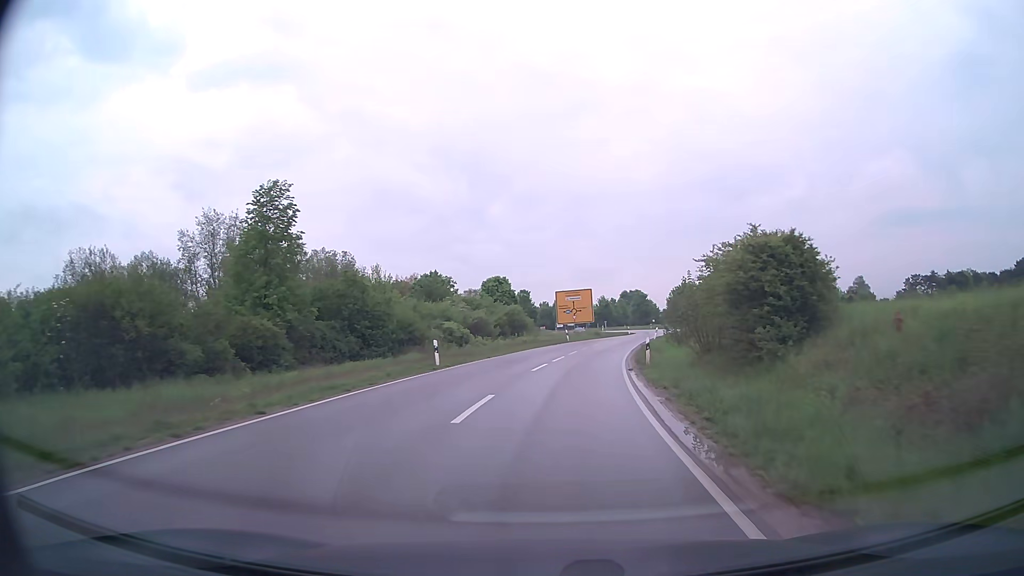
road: secondary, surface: asphalt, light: Day
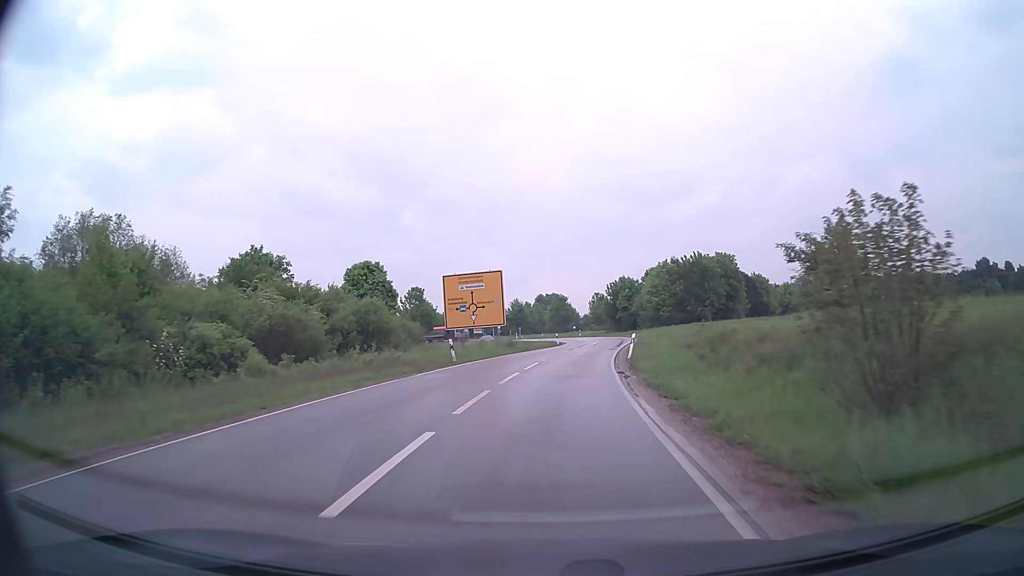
(+2.0, +29.0) m; +7°
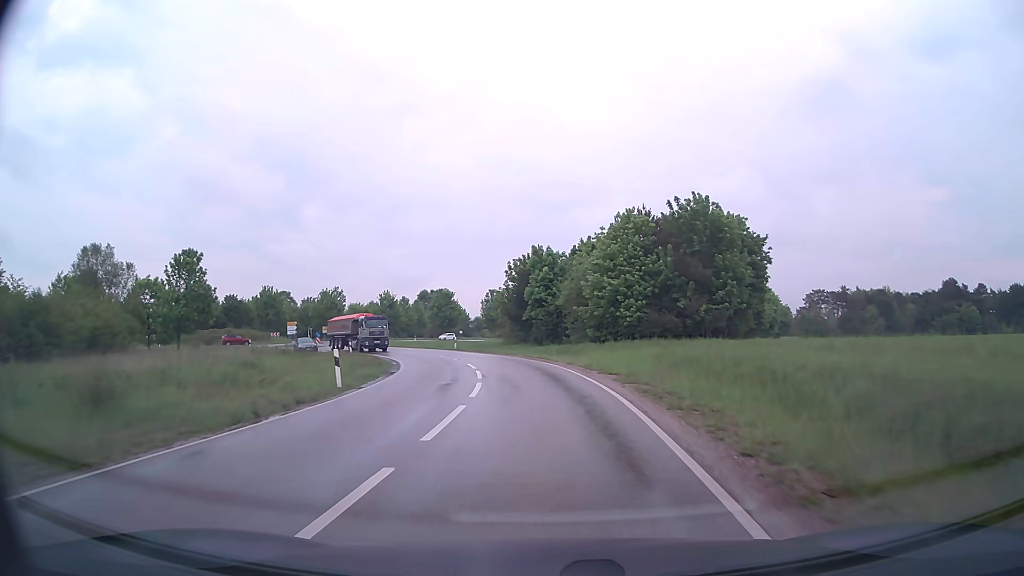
(+3.6, +43.6) m; +9°
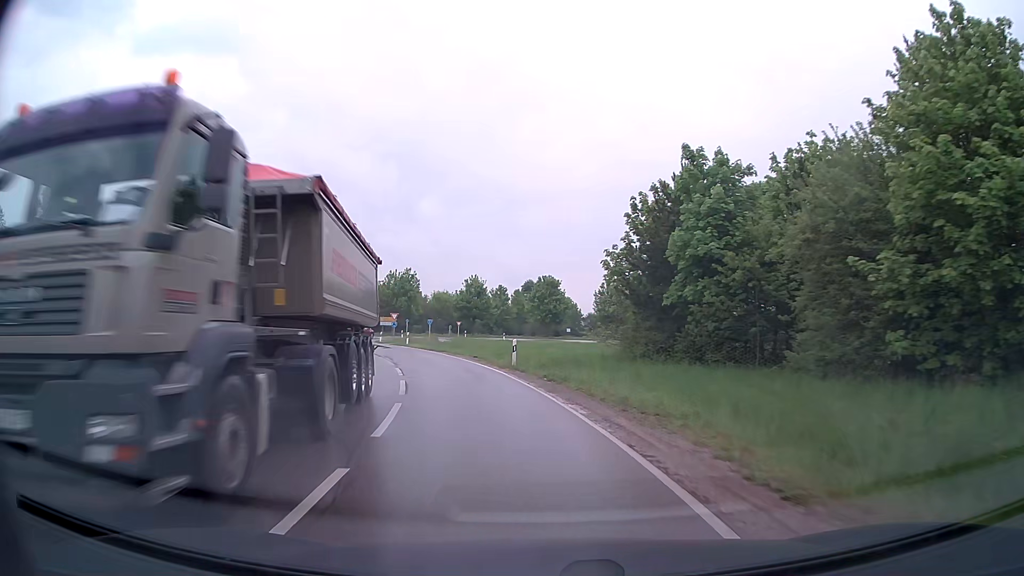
(-1.3, +29.9) m; -9°
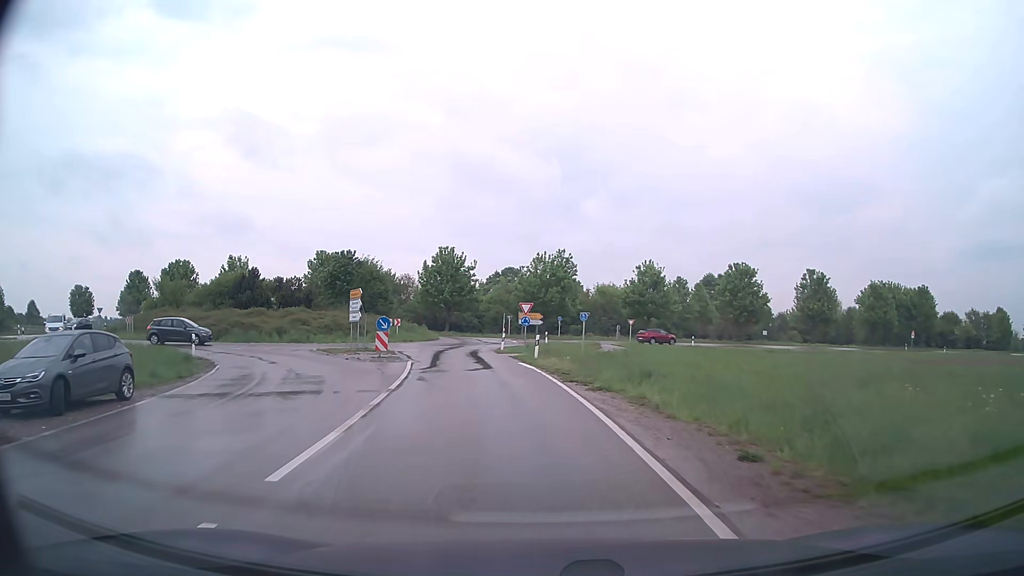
(-3.8, +26.4) m; -15°
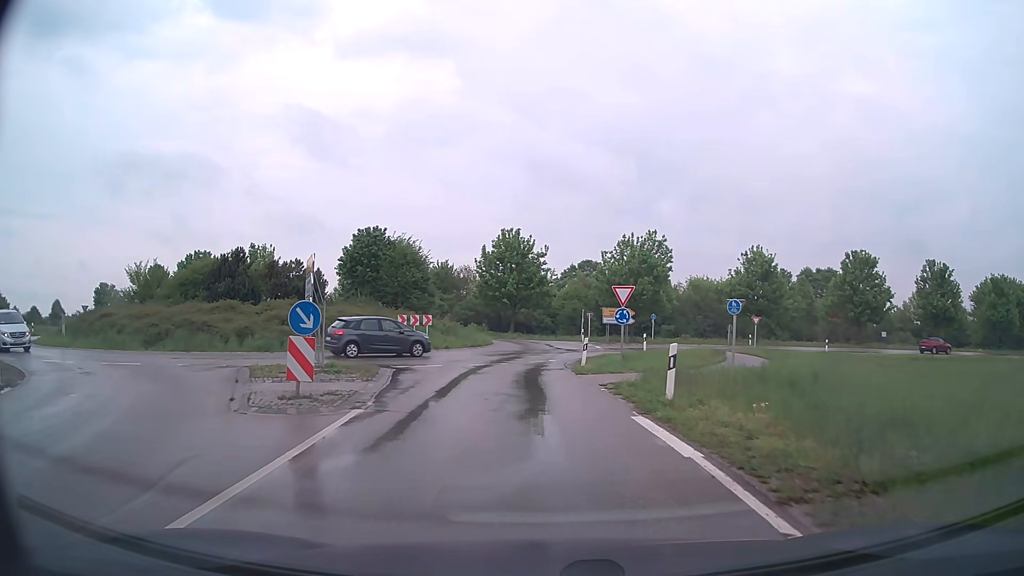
(-1.0, +16.1) m; -7°
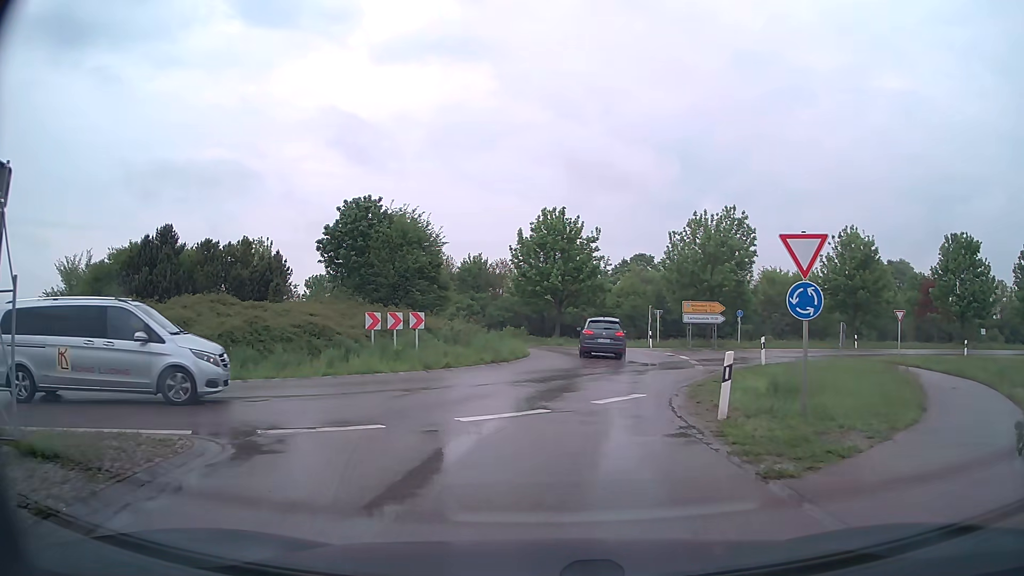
(-0.4, +13.4) m; -4°
